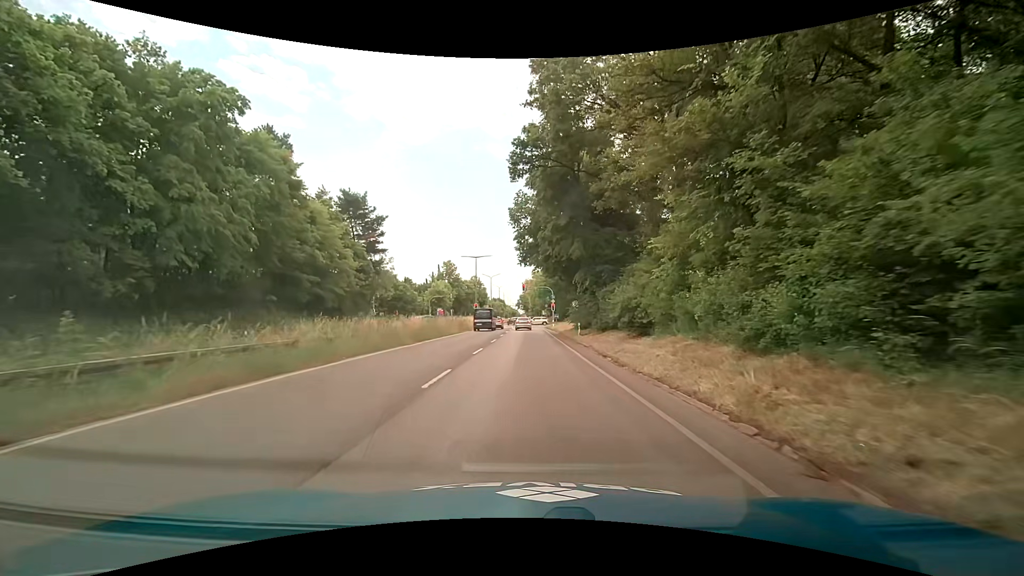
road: trunk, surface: asphalt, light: Day
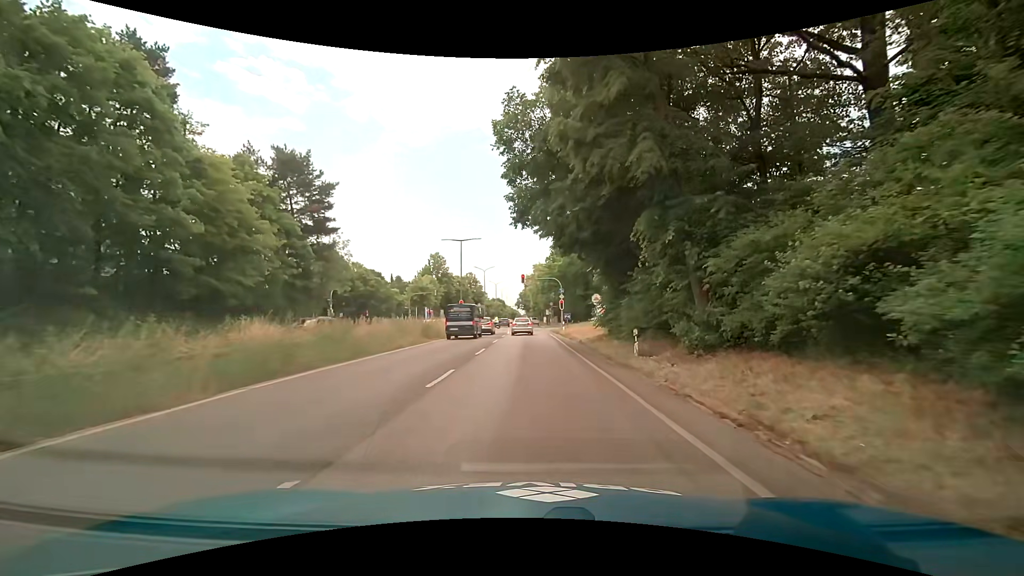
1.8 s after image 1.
(0.0, +16.8) m; 0°
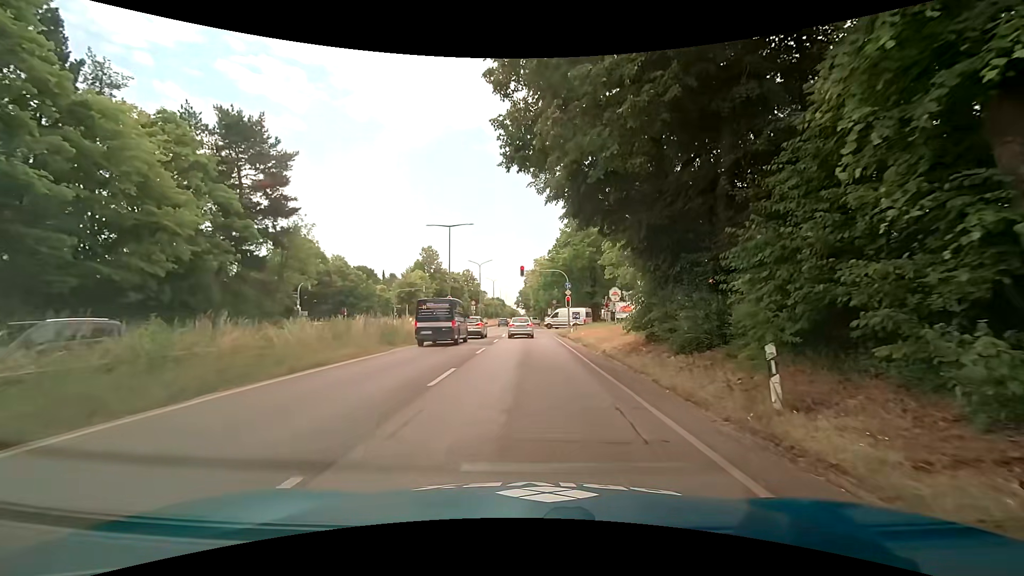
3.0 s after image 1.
(+0.1, +8.5) m; 0°
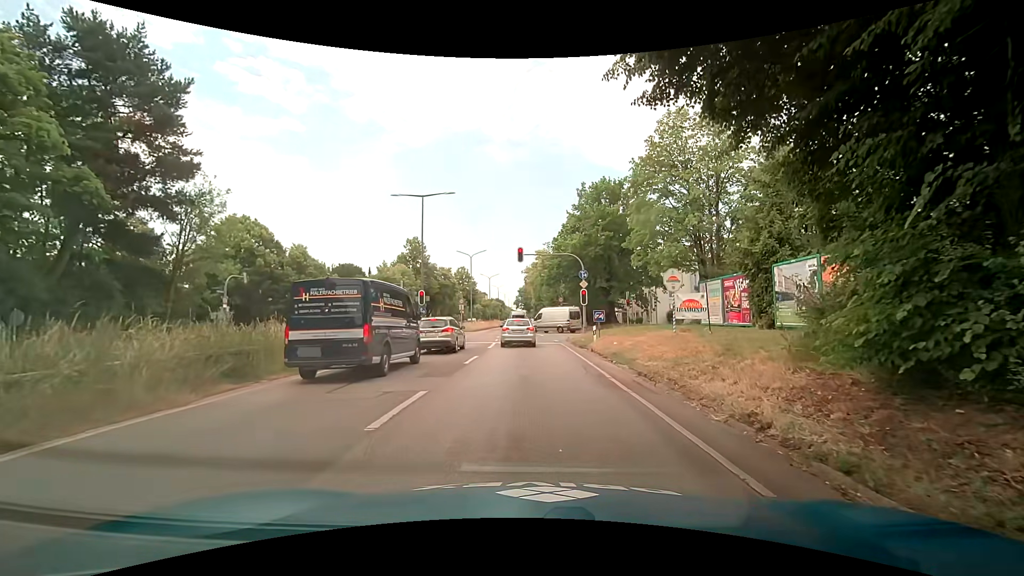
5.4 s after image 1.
(-0.1, +12.5) m; 0°
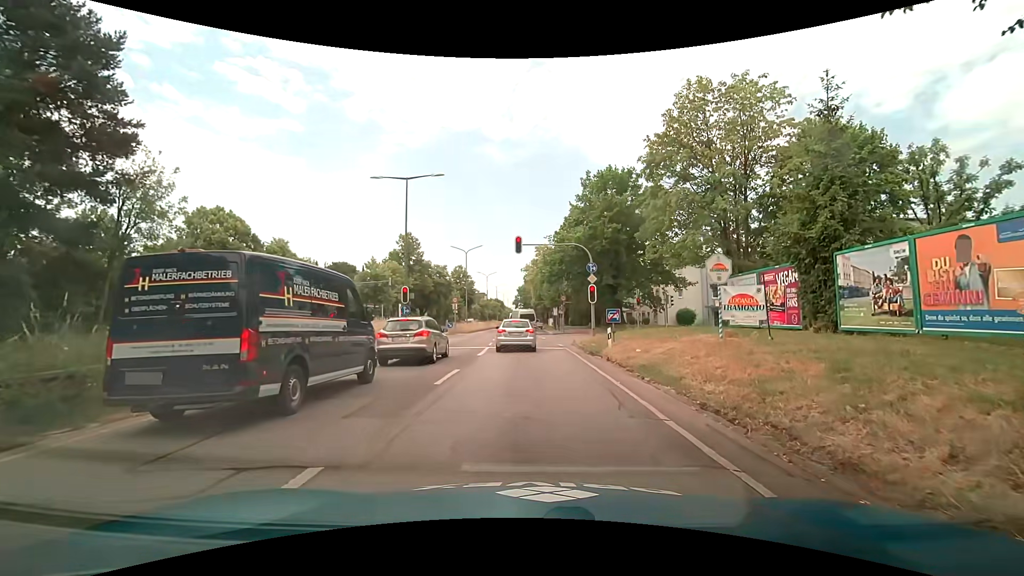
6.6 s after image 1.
(0.0, +4.6) m; 0°
